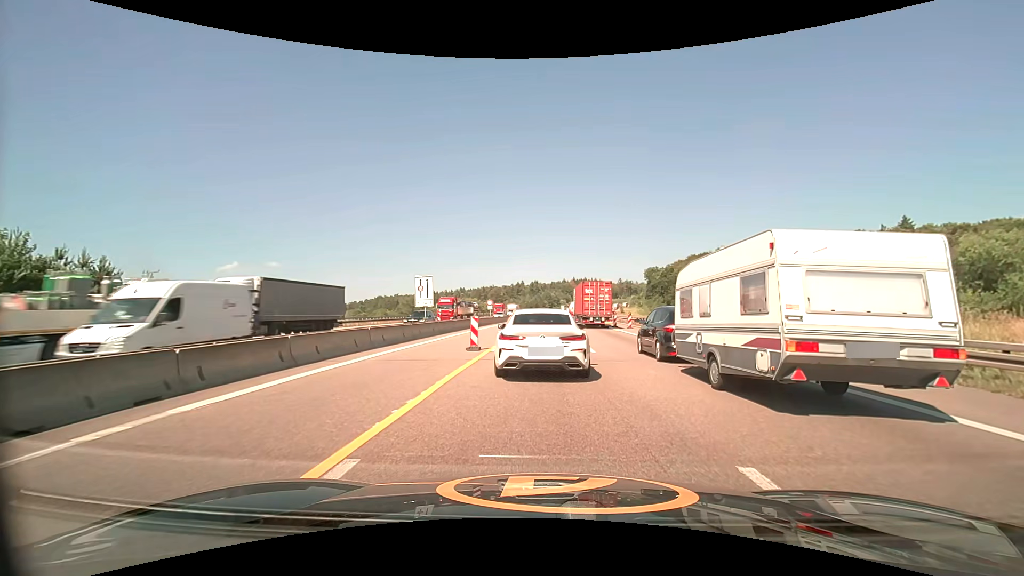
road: motorway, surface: asphalt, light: Day
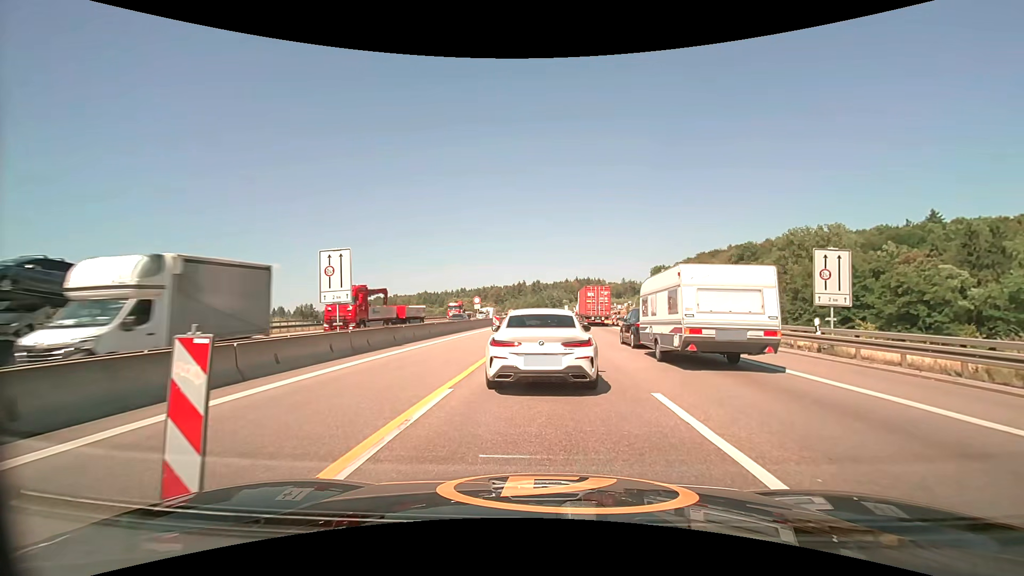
(-0.1, +14.5) m; -1°
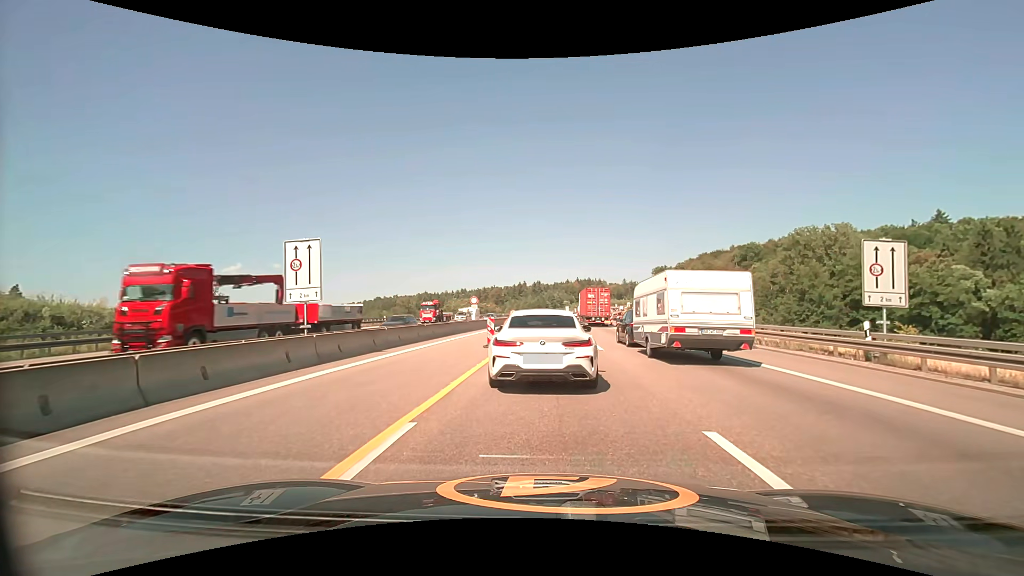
(0.0, +2.6) m; 0°
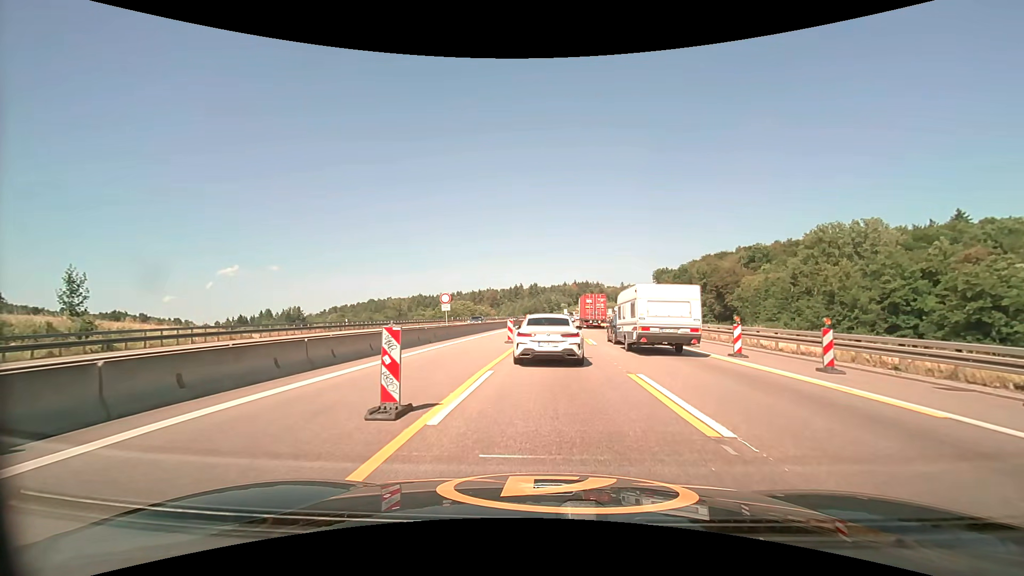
(0.0, +13.2) m; 0°
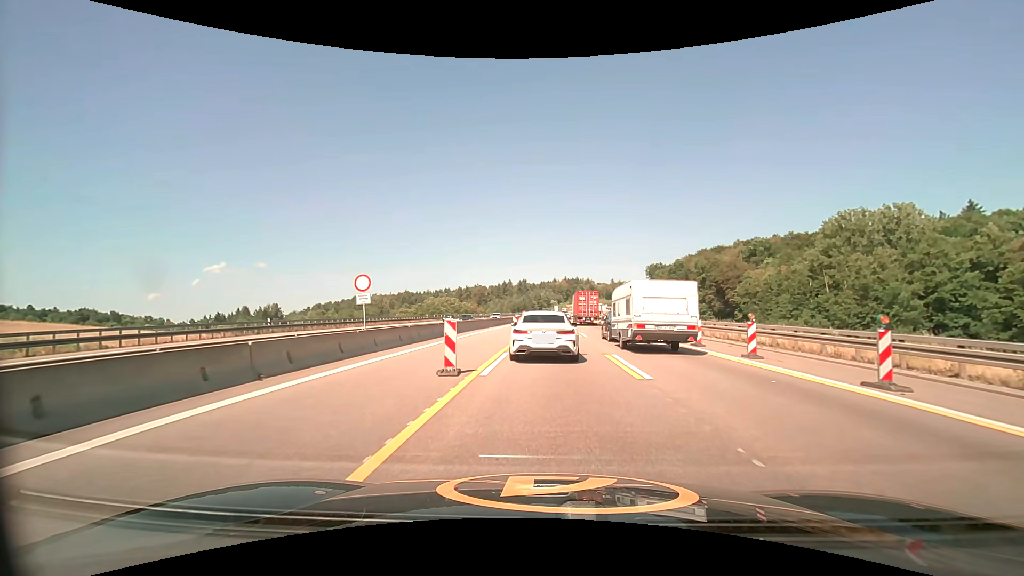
(+0.1, +14.5) m; +1°
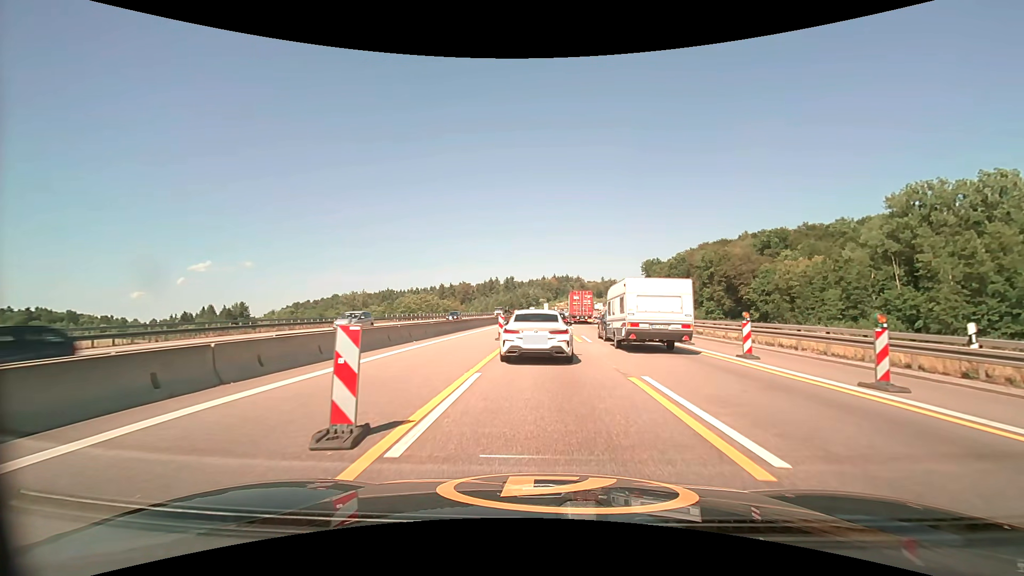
(+0.3, +24.9) m; +1°
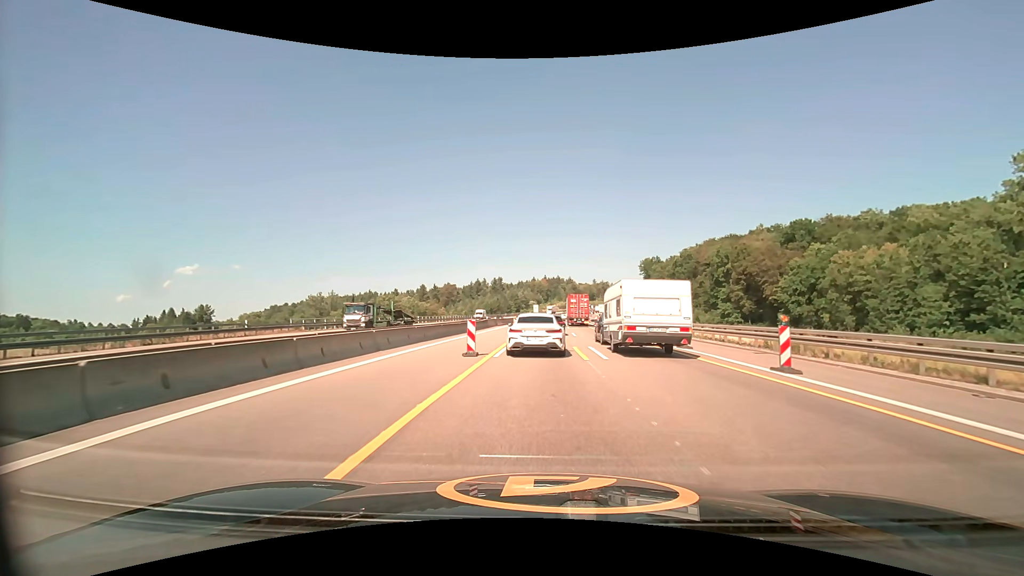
(+0.3, +27.0) m; +1°
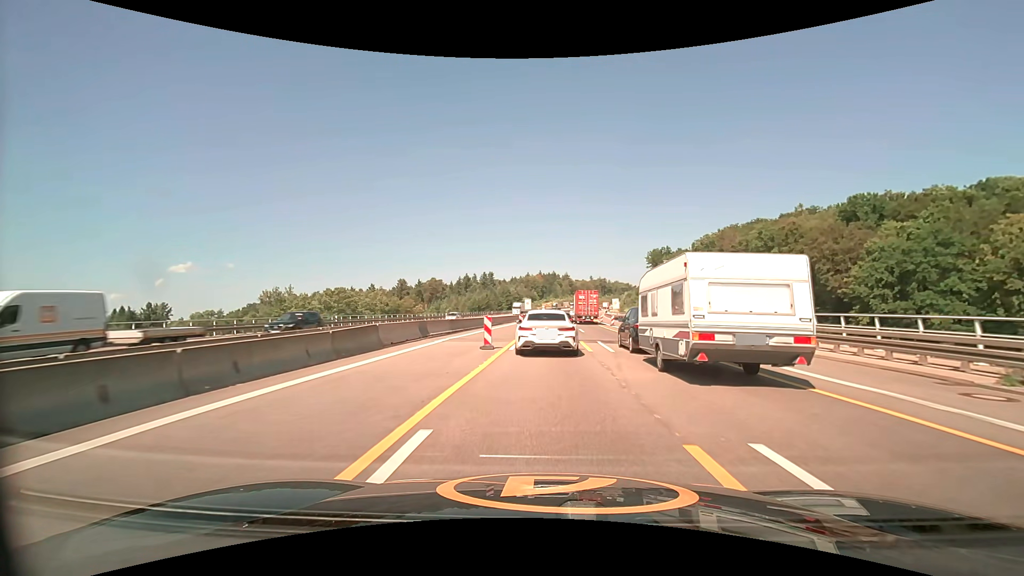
(+0.2, +34.7) m; +1°
(0, +10) (0, +20) (0, +30) (+1, +40) (+1, +50) (+2, +60) (+2, +70) (+3, +80) (+3, +90) (+4, +100) m
